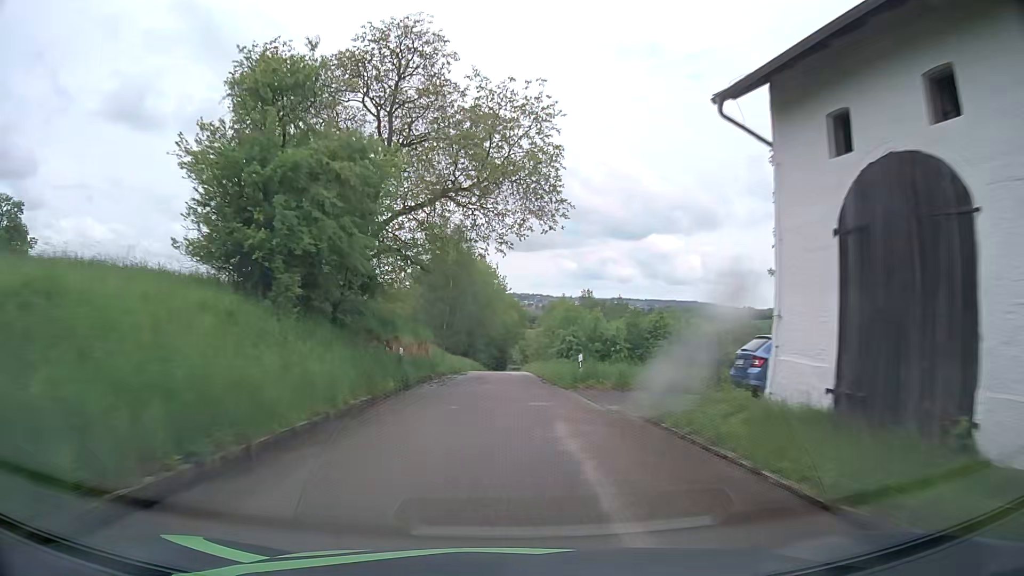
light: Day
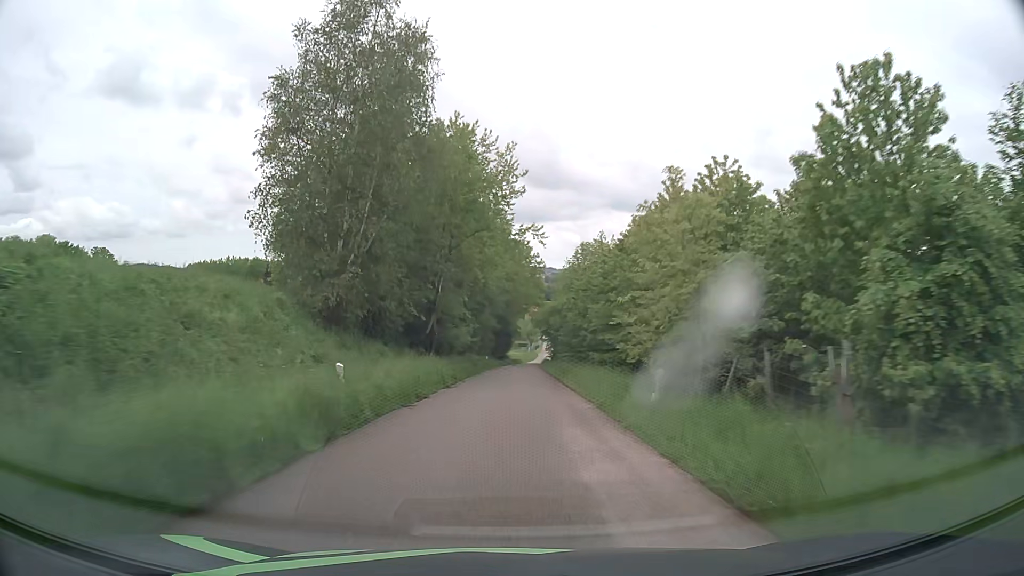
(0.0, +53.1) m; 0°
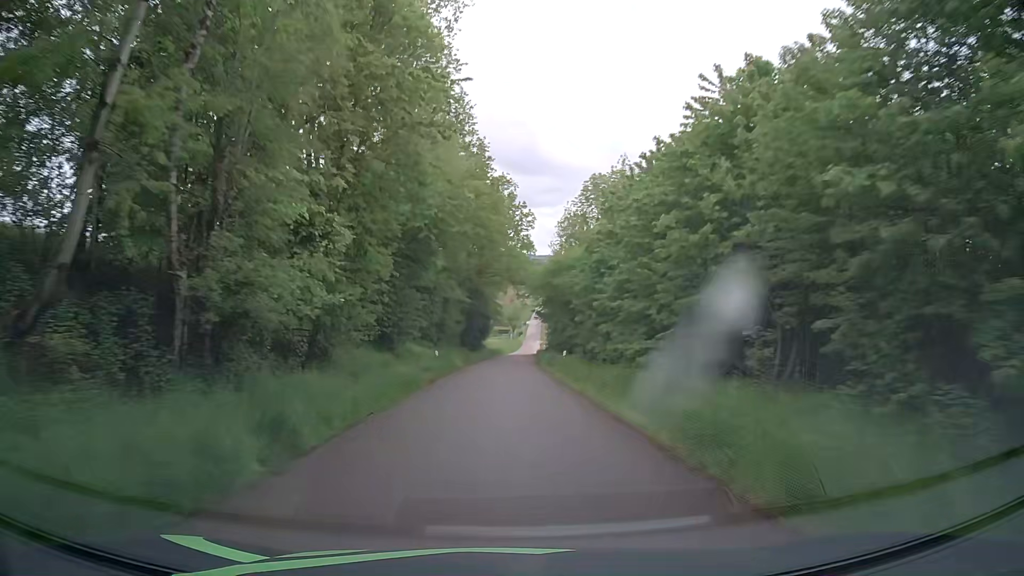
(+0.5, +32.1) m; +1°
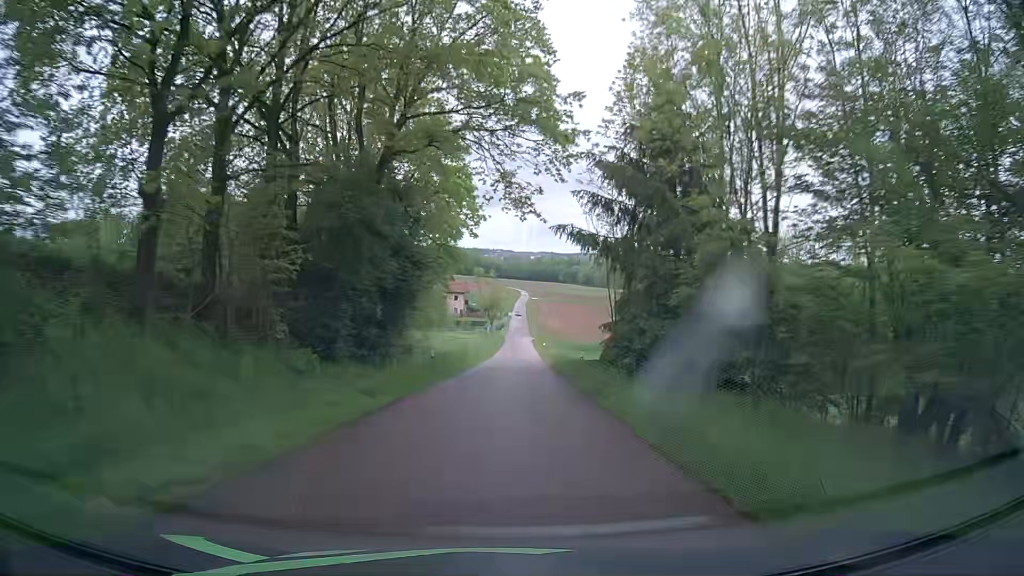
(+0.9, +55.2) m; +2°
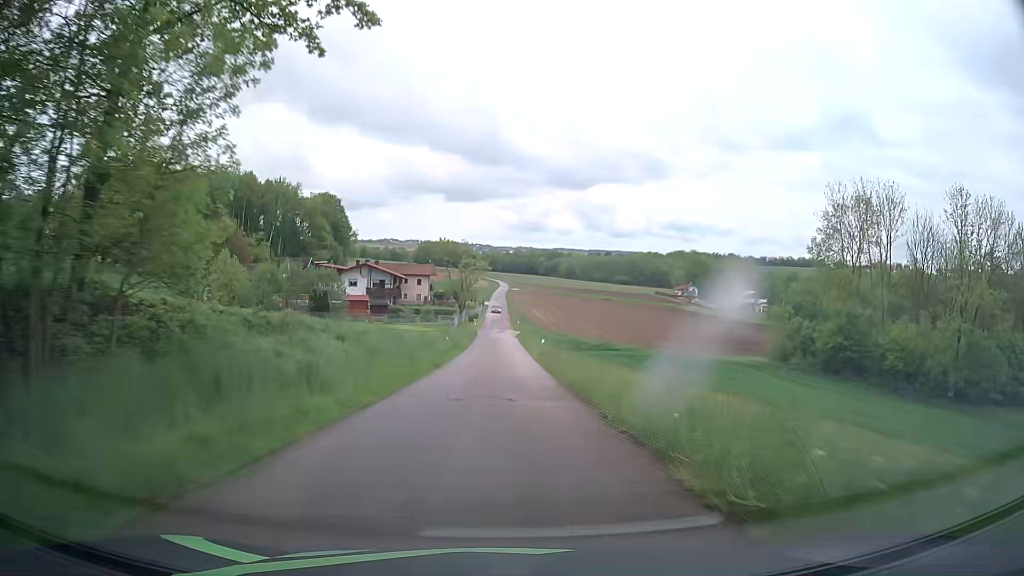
(+0.5, +33.8) m; +2°
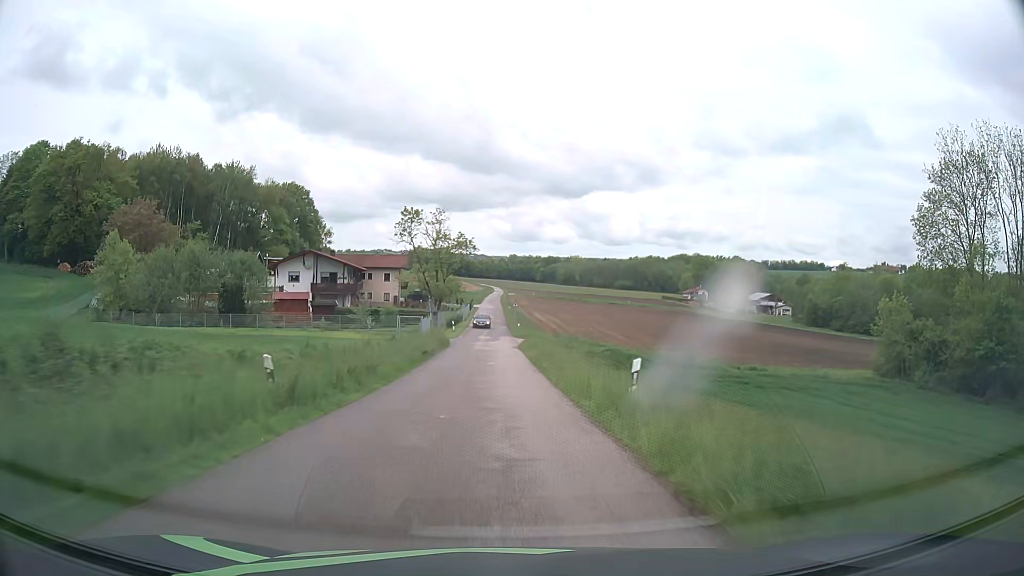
(-0.1, +31.8) m; 0°
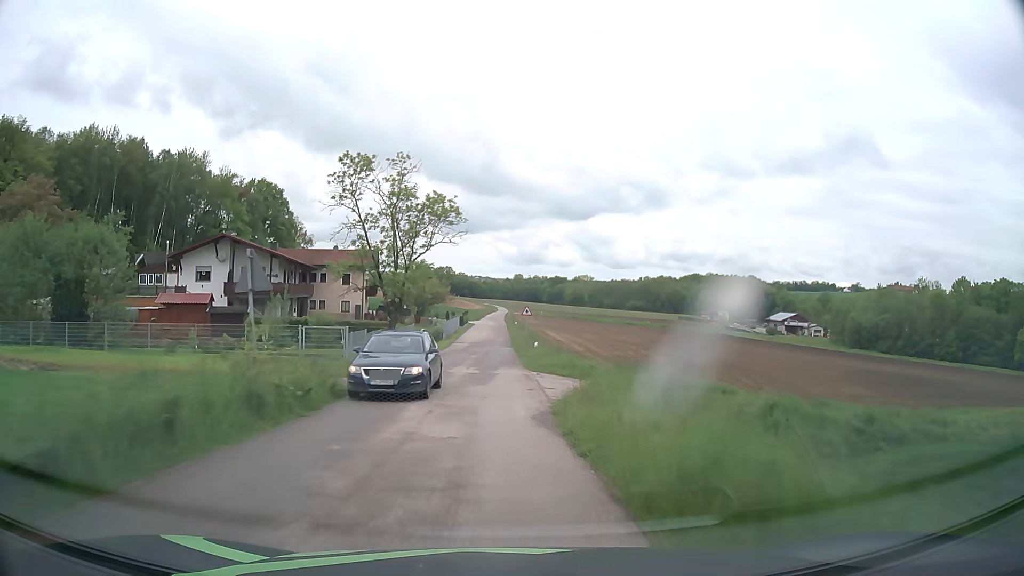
(0.0, +29.6) m; 0°
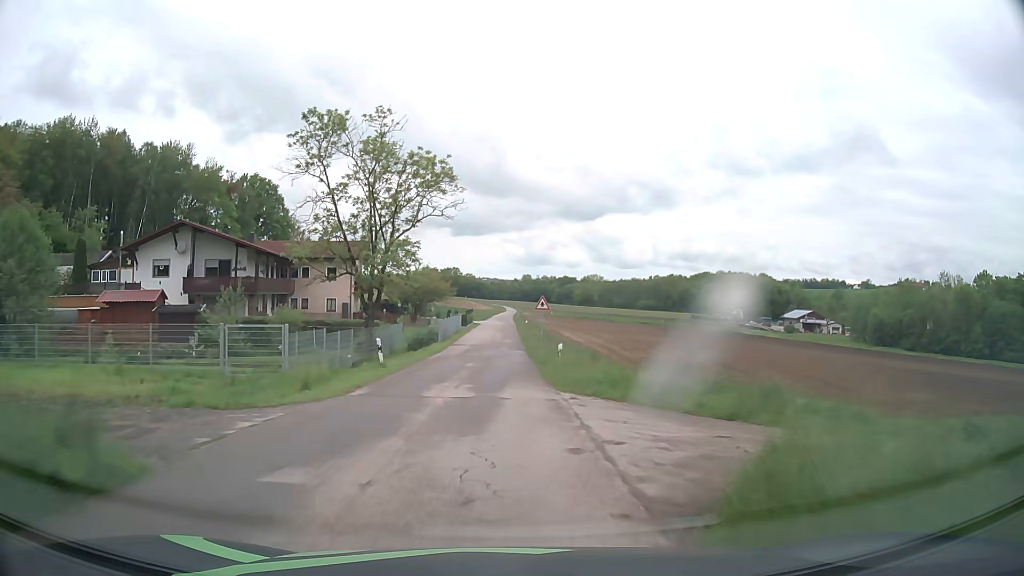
(-0.1, +9.7) m; 0°
(0, +10) (0, +20) (-1, +30) (-1, +40) (-1, +50) (-1, +60) (-1, +70) (-1, +80) (-1, +90) (-1, +100) m
